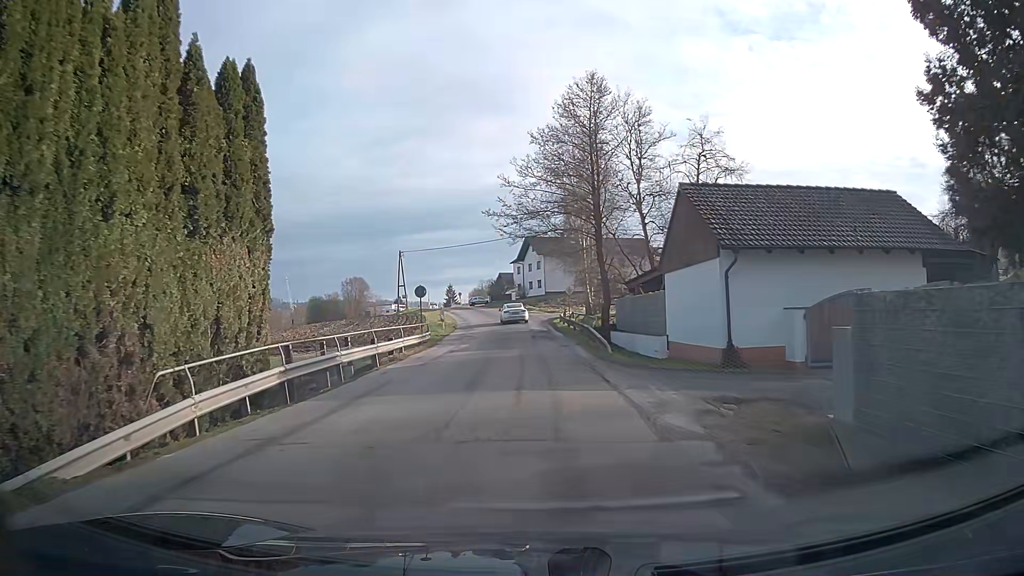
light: Day
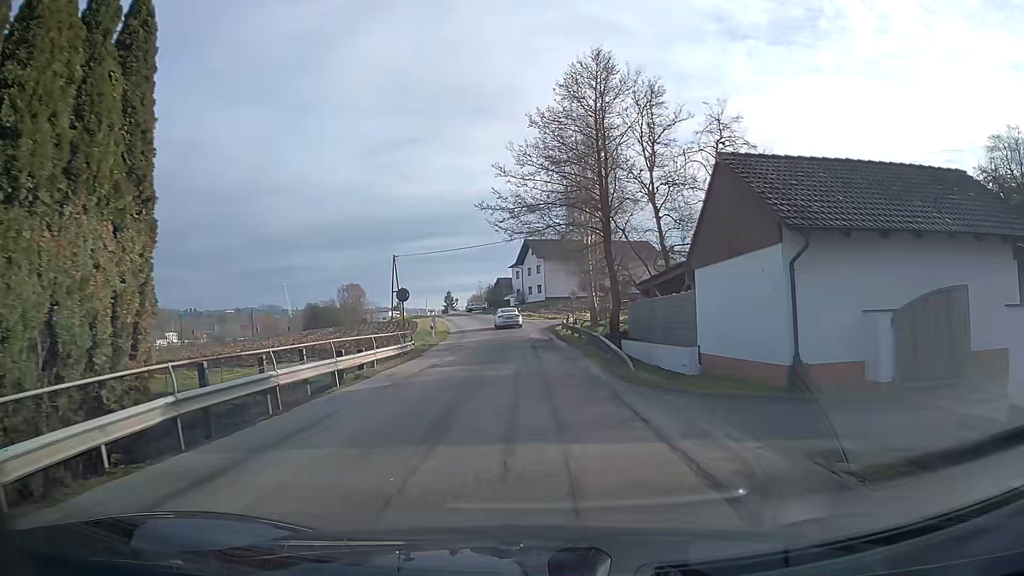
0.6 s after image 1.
(0.0, +4.5) m; 0°
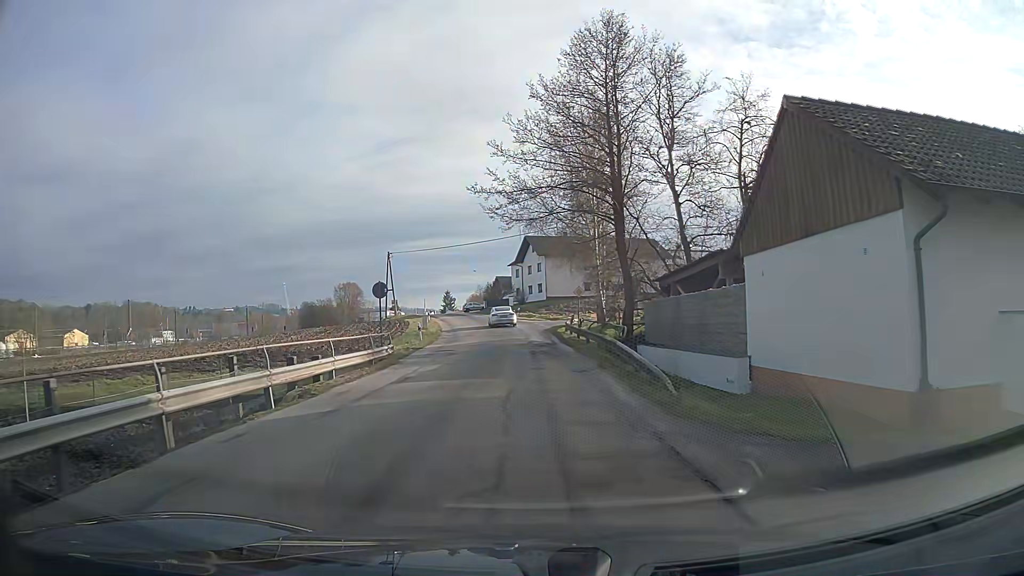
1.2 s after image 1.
(0.0, +4.5) m; 0°
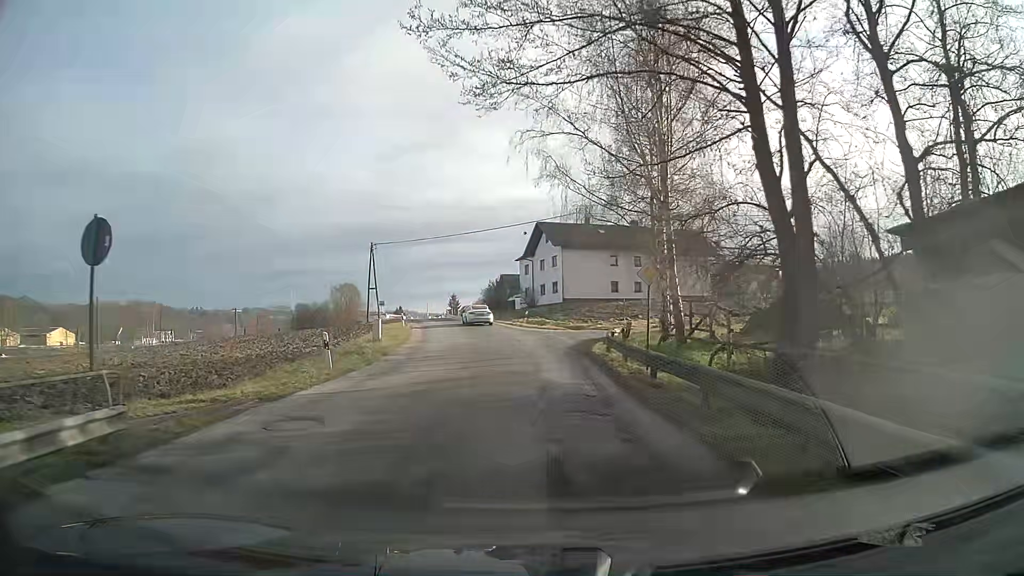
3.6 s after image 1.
(-0.1, +17.6) m; -2°
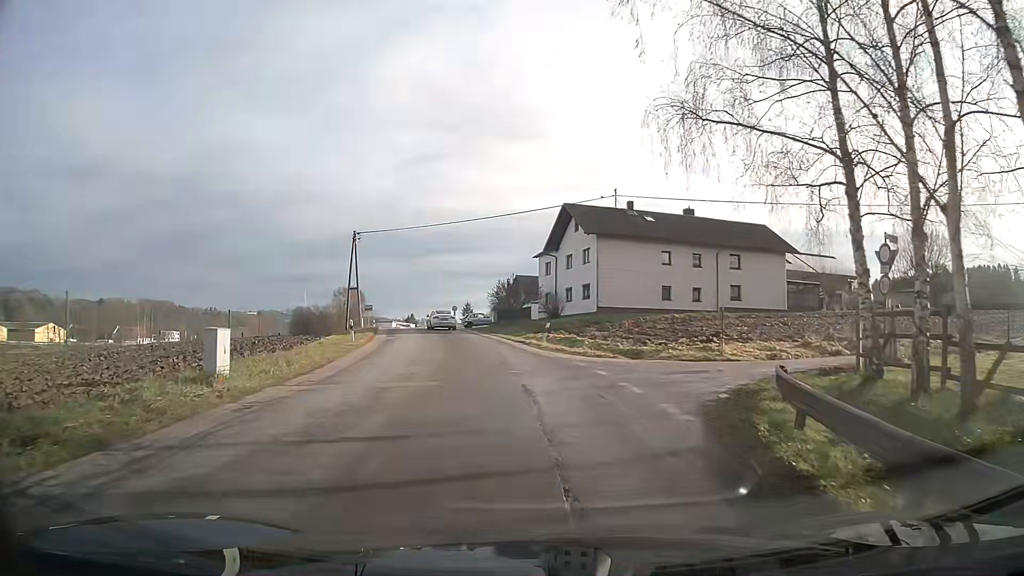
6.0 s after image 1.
(0.0, +17.3) m; -1°
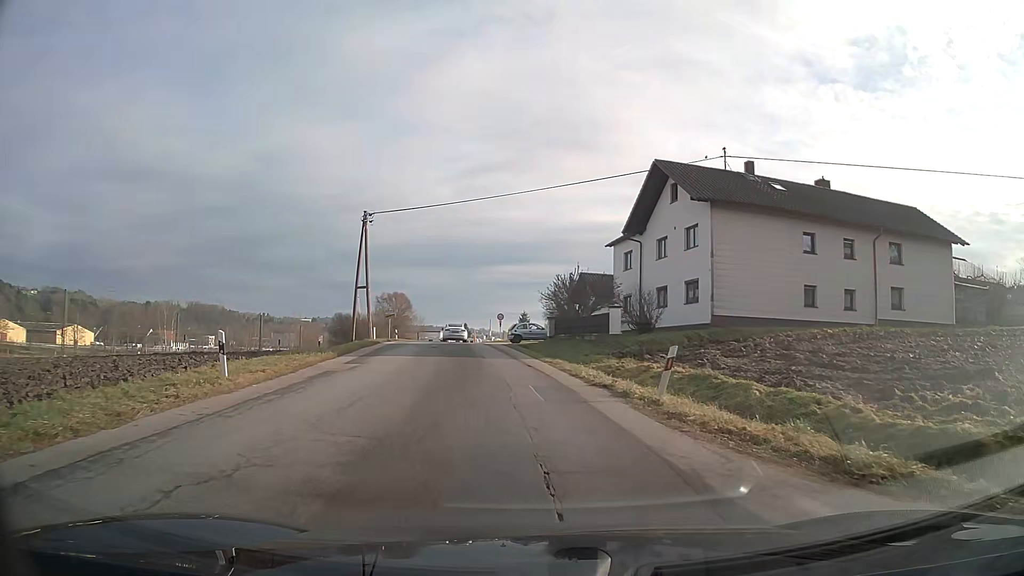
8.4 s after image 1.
(-0.8, +17.1) m; -5°
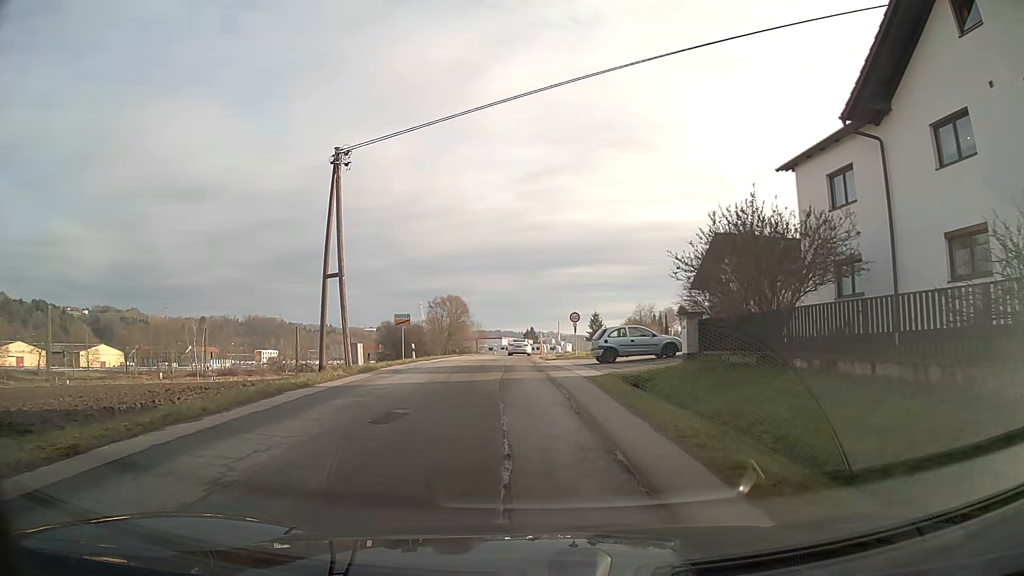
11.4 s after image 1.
(-1.2, +21.6) m; -6°
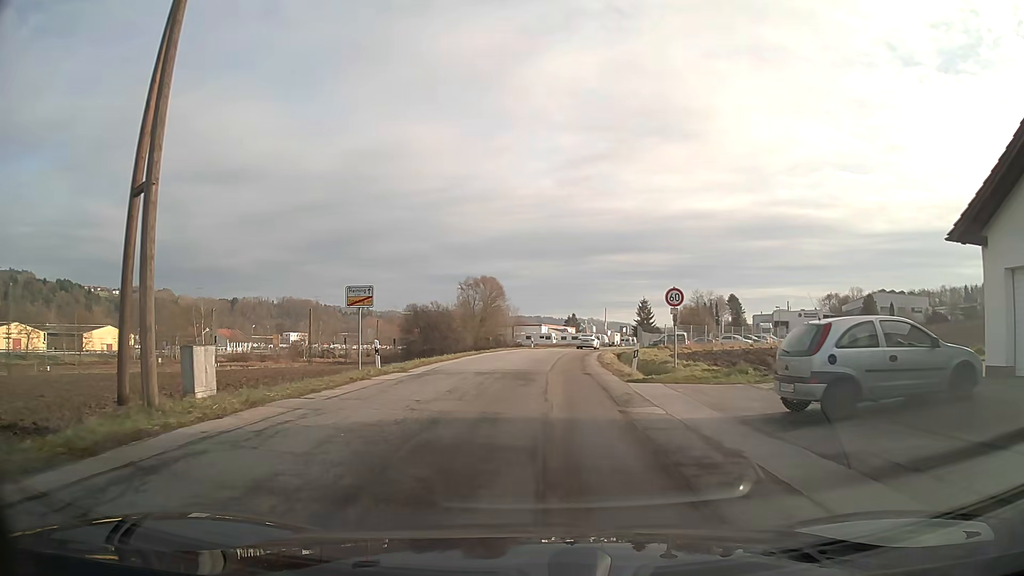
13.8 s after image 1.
(-0.6, +17.7) m; -2°
(0, +10) (0, +20) (+1, +30) (+2, +40) (+3, +50) (+5, +60) (+7, +70) (+9, +79) (+11, +89) (+14, +99) m
